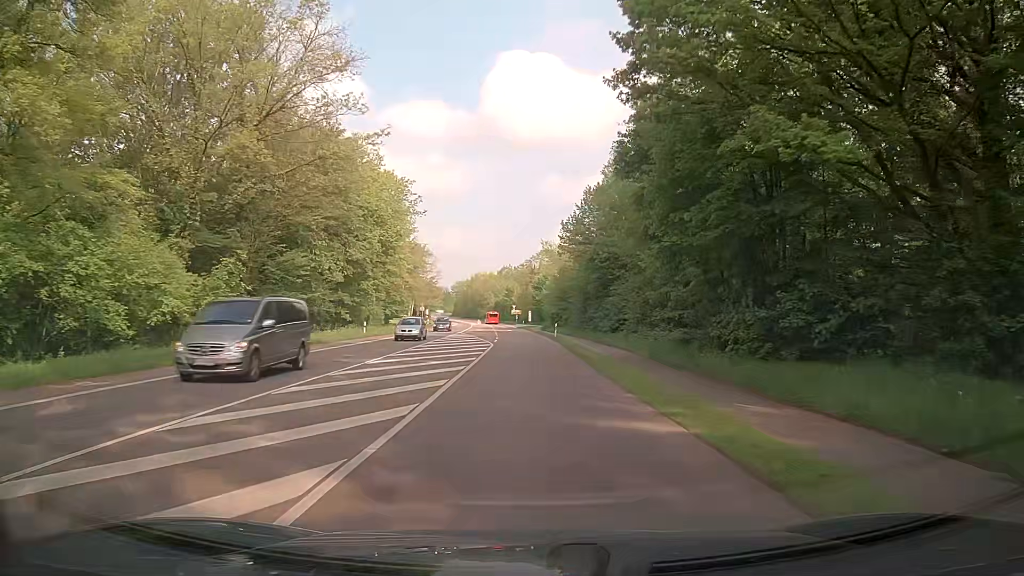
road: secondary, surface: asphalt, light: Day
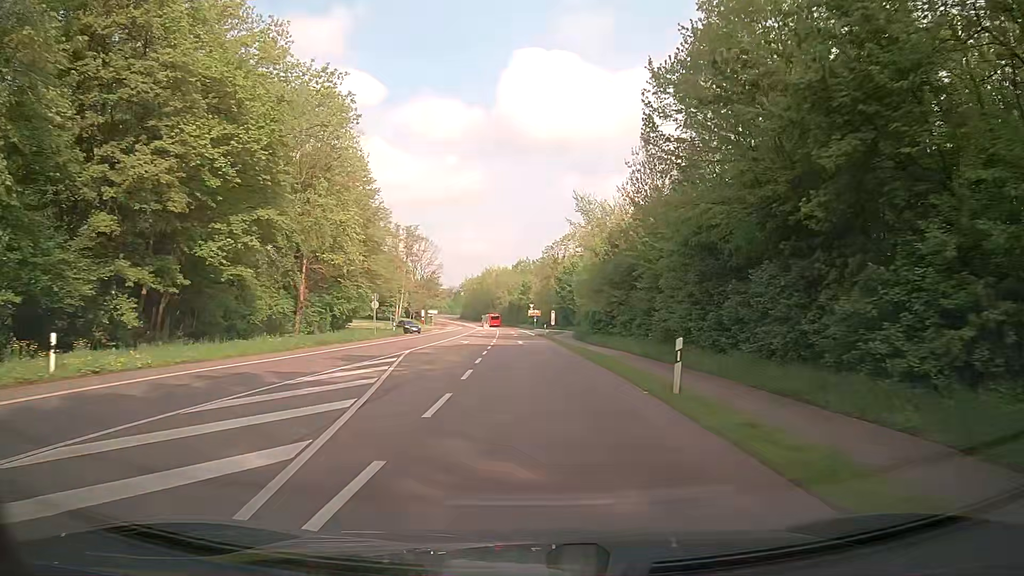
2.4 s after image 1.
(-0.5, +36.7) m; -1°
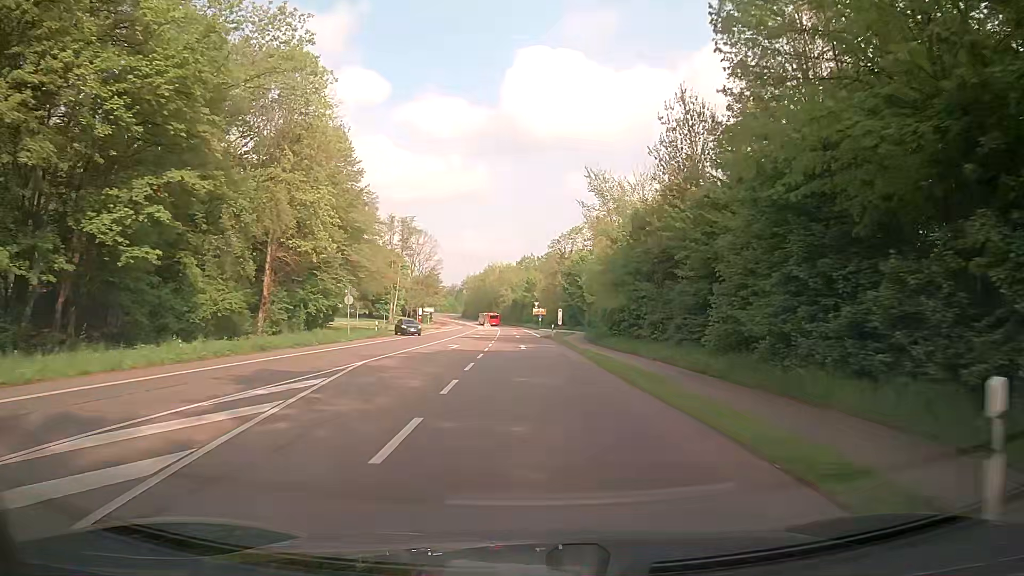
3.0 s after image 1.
(0.0, +9.2) m; -1°
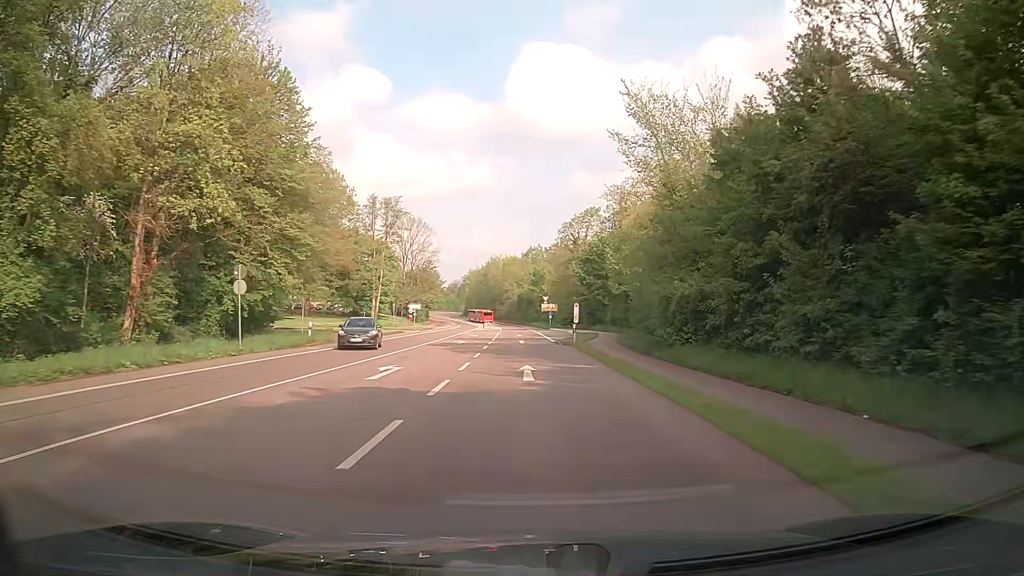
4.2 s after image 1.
(0.0, +18.4) m; 0°
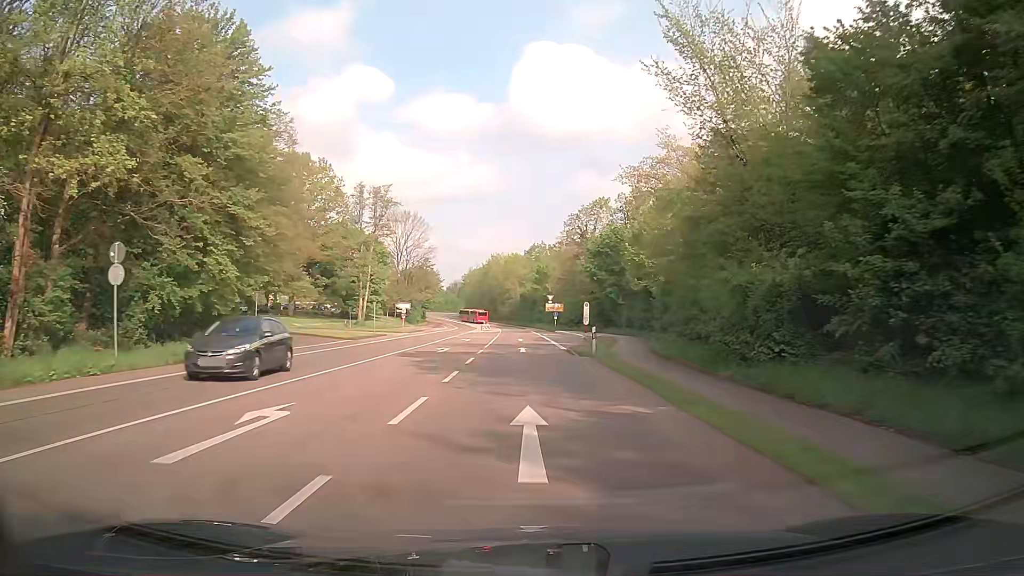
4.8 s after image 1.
(0.0, +9.2) m; 0°
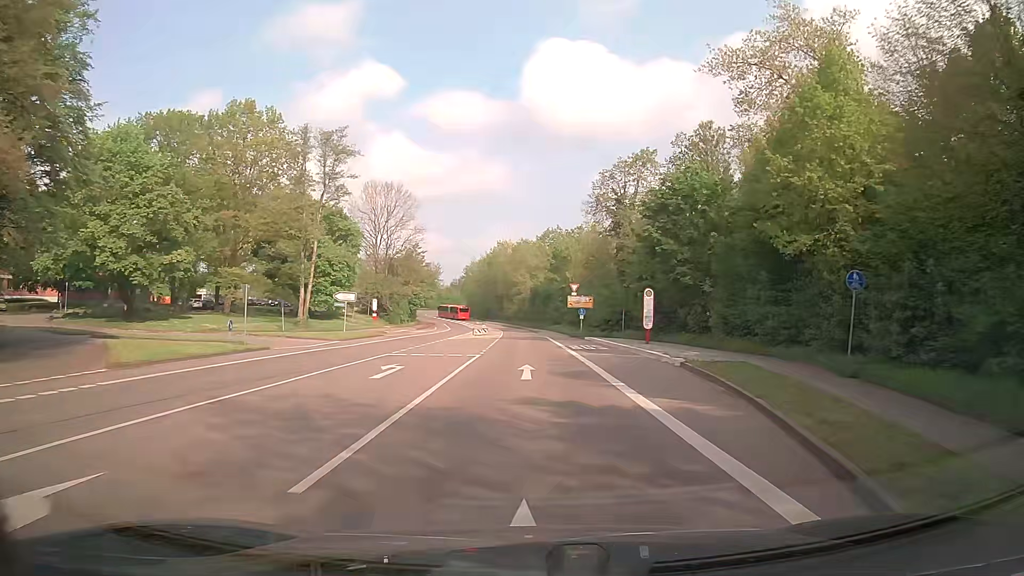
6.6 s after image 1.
(-0.4, +27.7) m; -1°
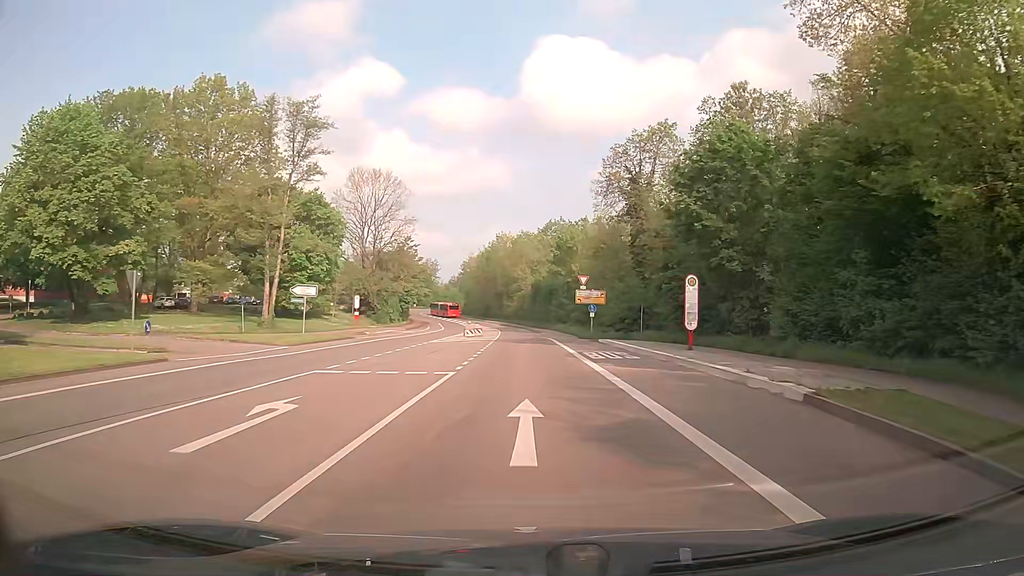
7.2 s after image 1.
(0.0, +9.0) m; 0°
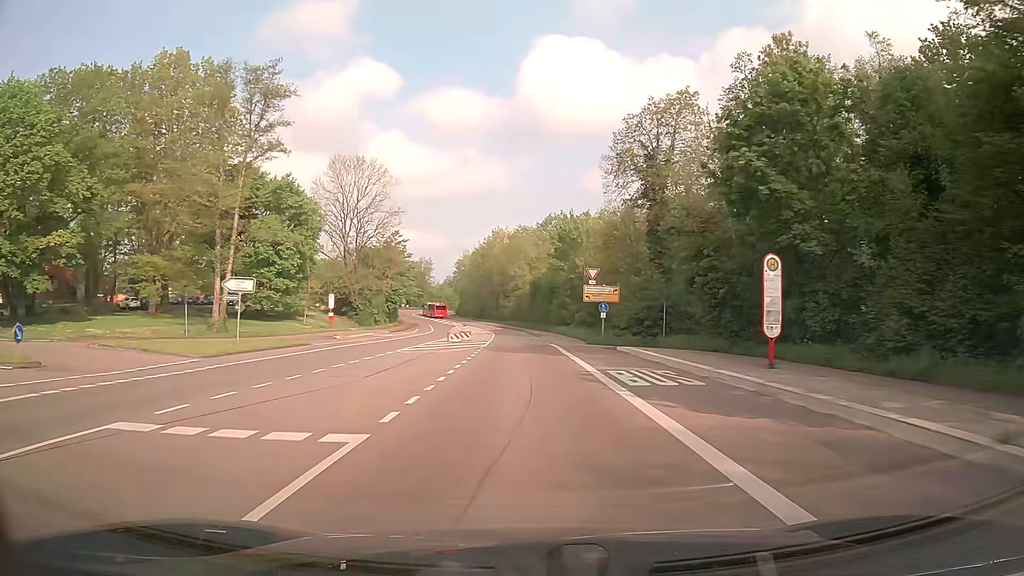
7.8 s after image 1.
(0.0, +8.9) m; 0°
(0, +10) (0, +20) (0, +30) (0, +40) (-1, +50) (-1, +60) (-2, +70) (-3, +80) (-4, +90) (-6, +100) m
